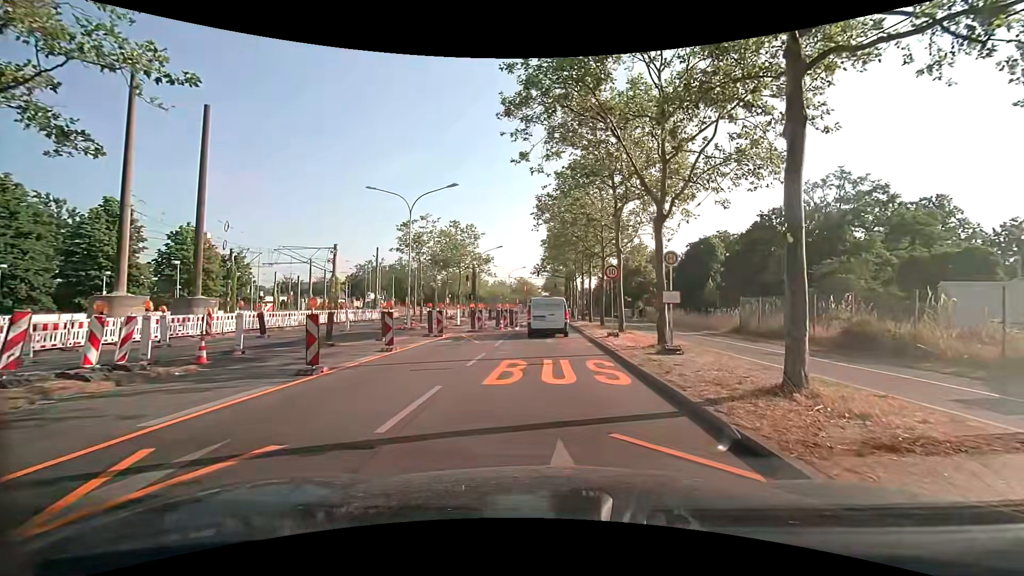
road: primary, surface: asphalt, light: Day
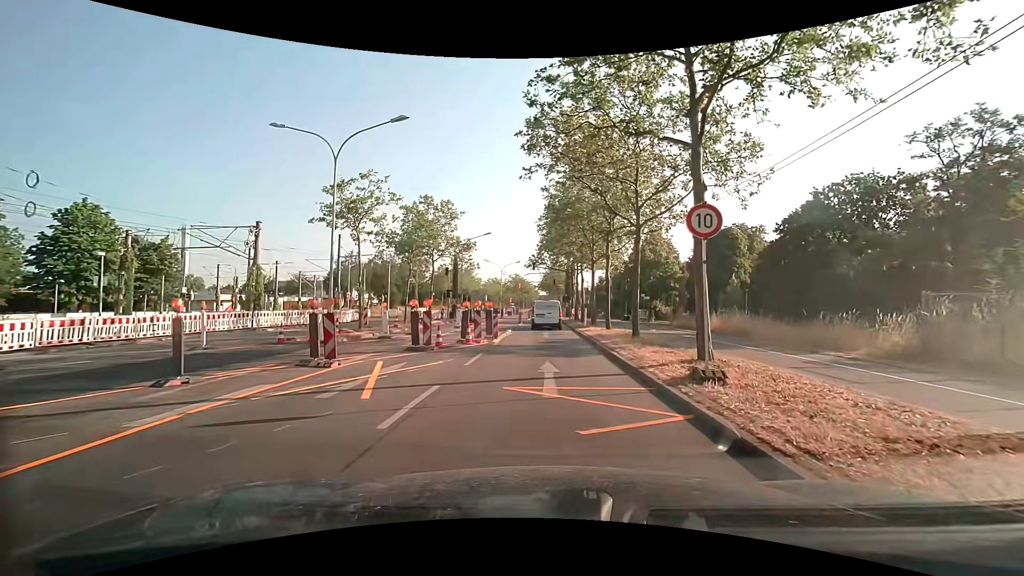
(+0.1, +12.0) m; +1°
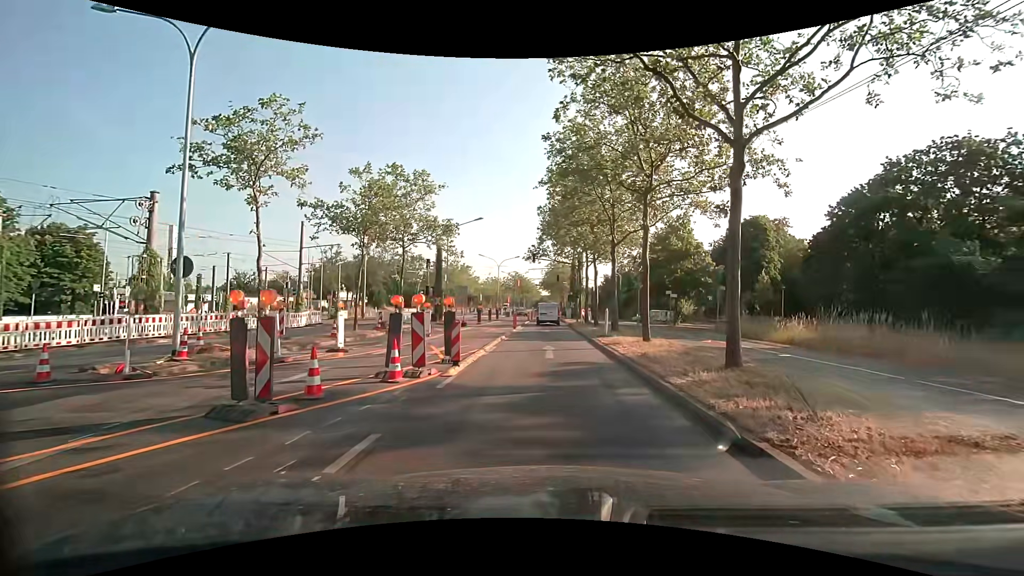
(0.0, +9.4) m; 0°
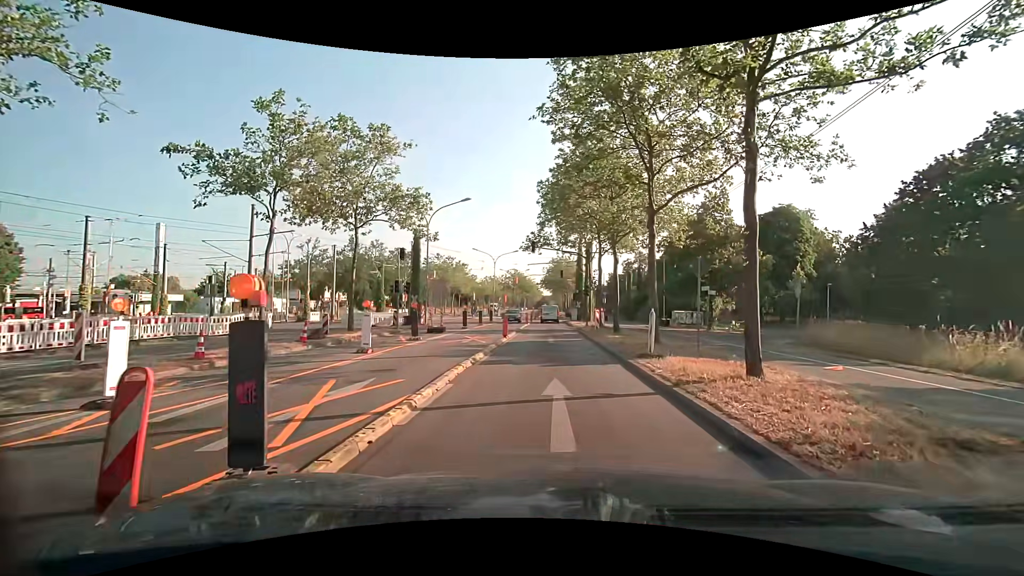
(-0.1, +8.6) m; -1°
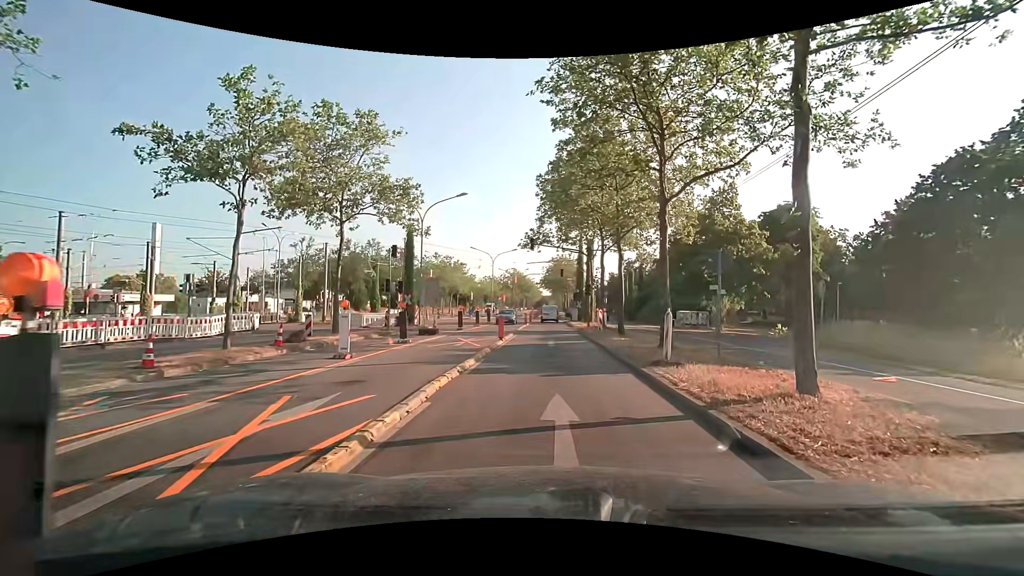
(0.0, +1.7) m; +1°
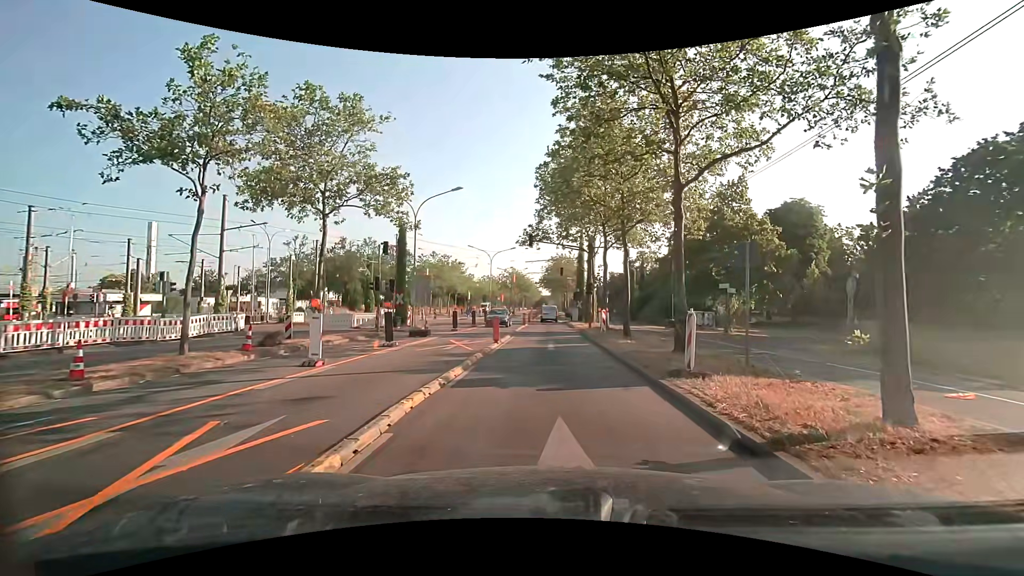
(0.0, +1.7) m; 0°
